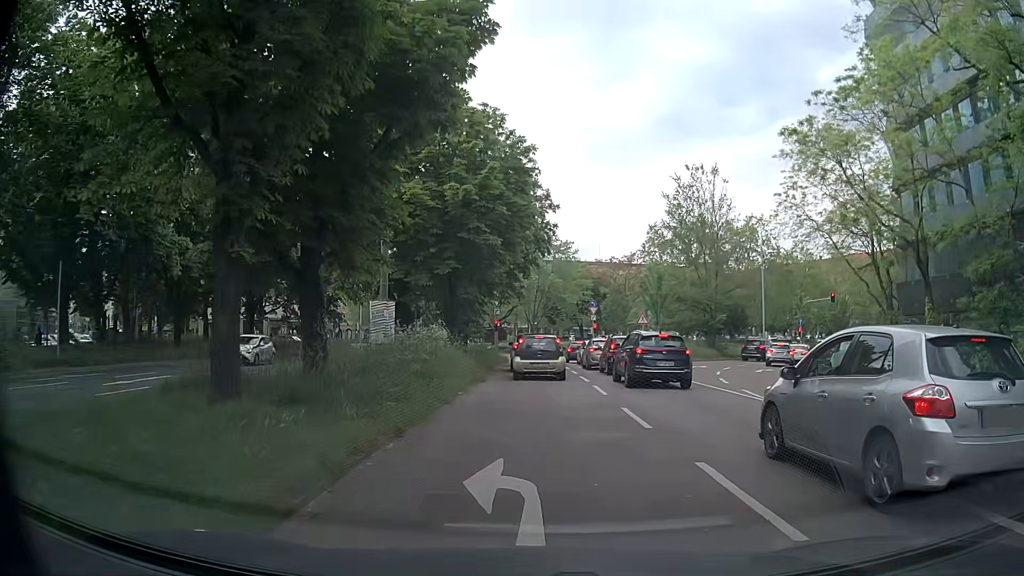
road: primary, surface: asphalt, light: Day
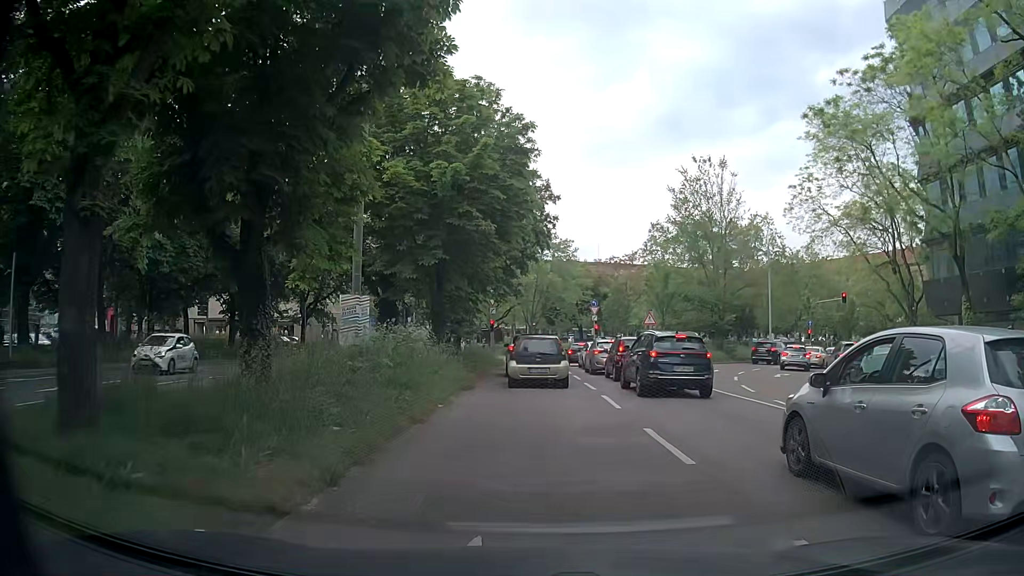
(-0.1, +2.8) m; 0°
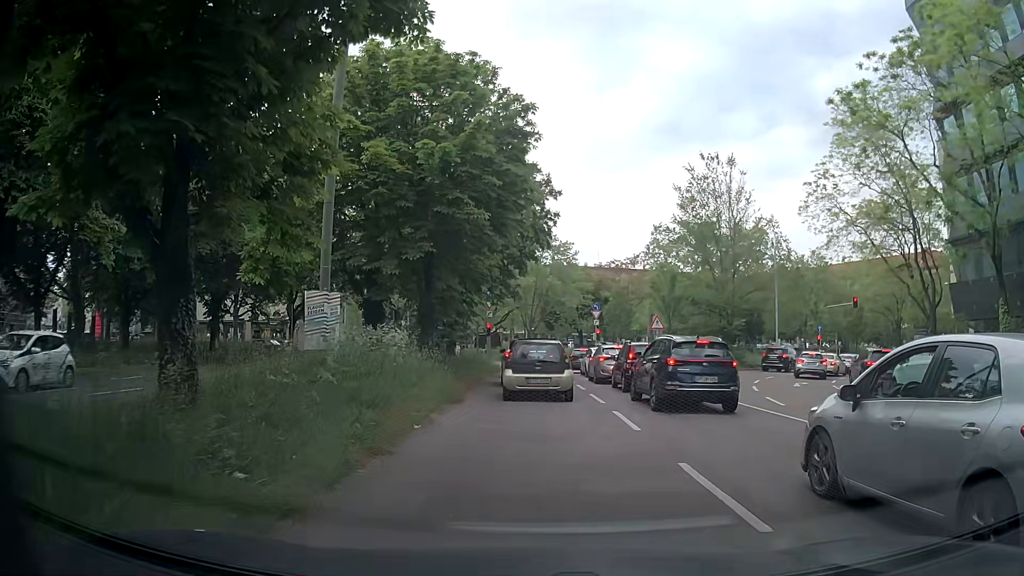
(0.0, +2.5) m; +1°
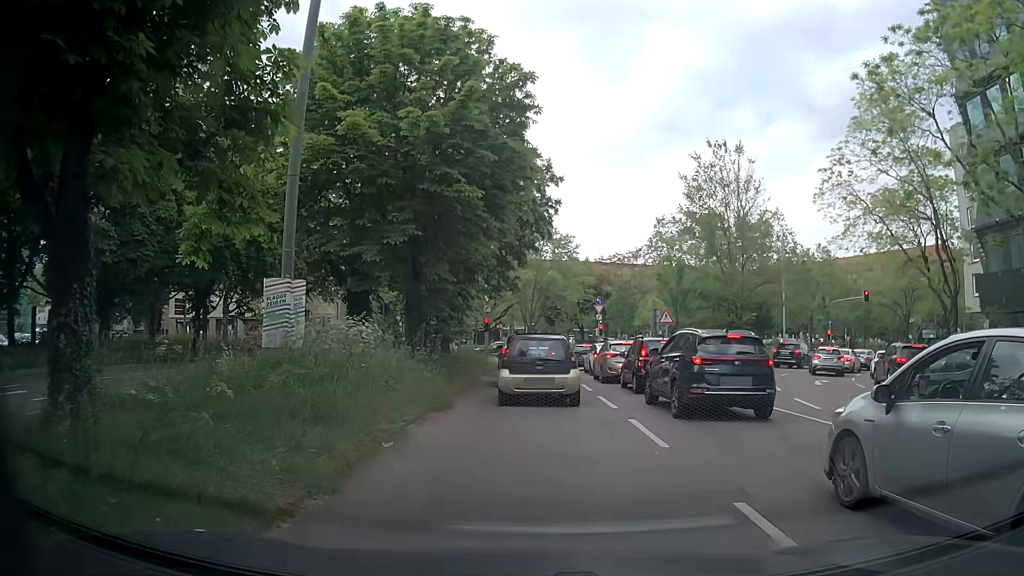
(-0.1, +2.2) m; -2°
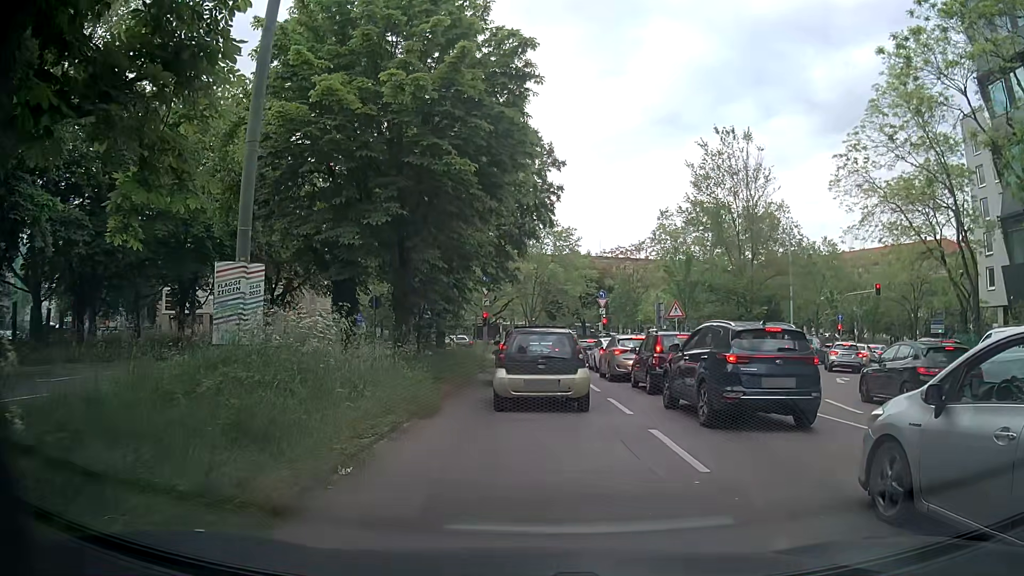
(0.0, +1.9) m; +1°
